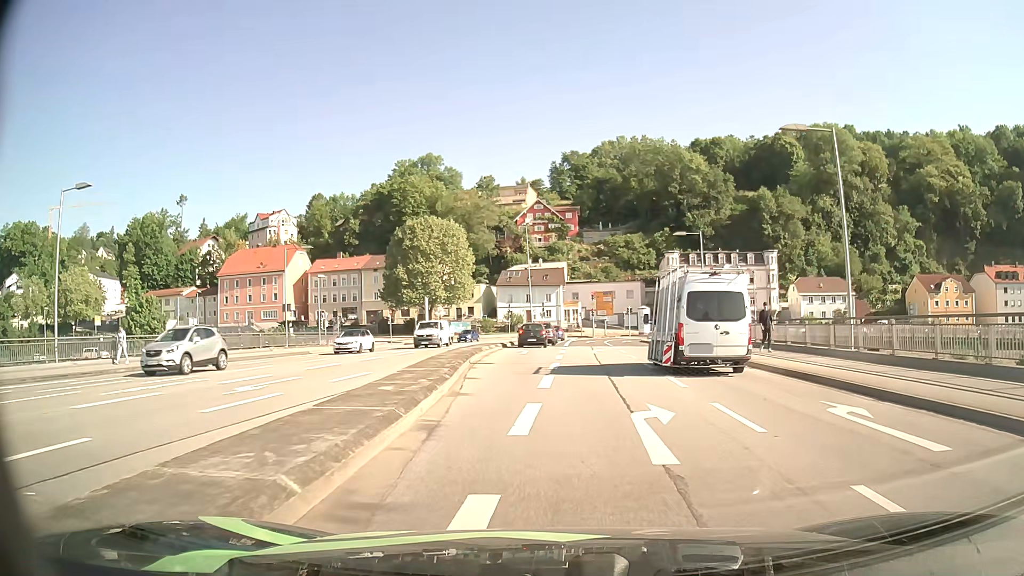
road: primary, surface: asphalt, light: Day
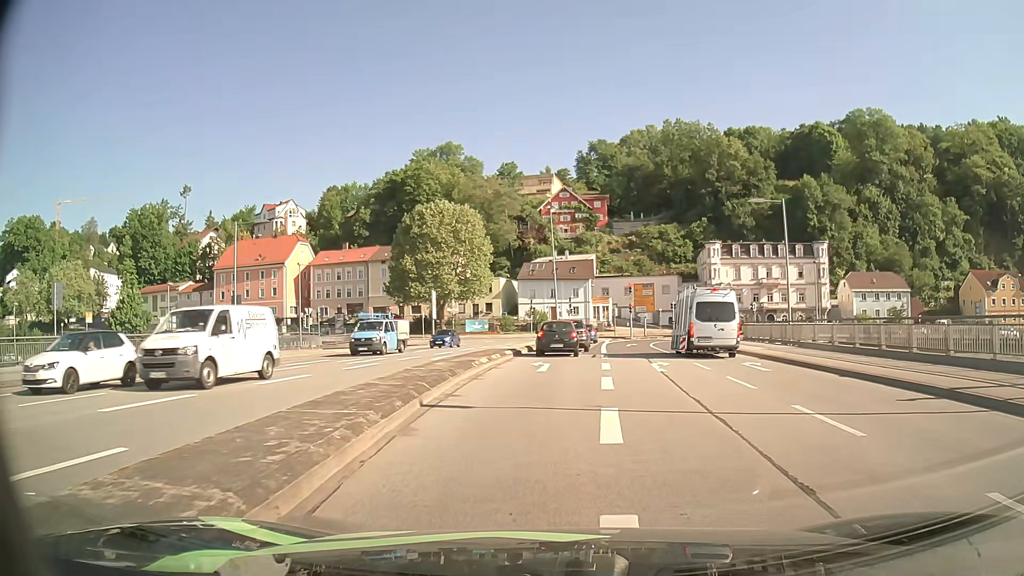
(-0.3, +12.6) m; -2°
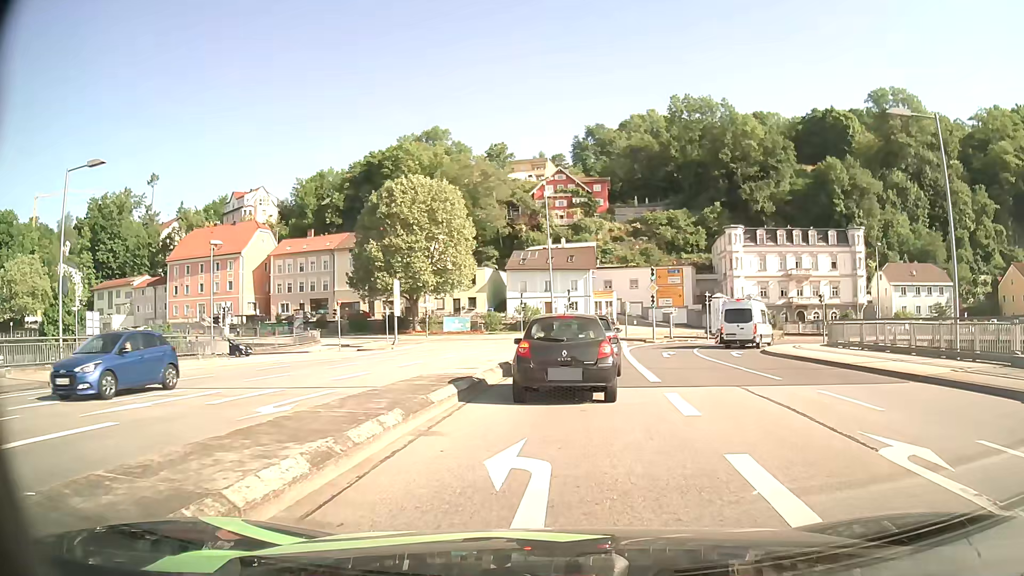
(-0.1, +15.7) m; +1°
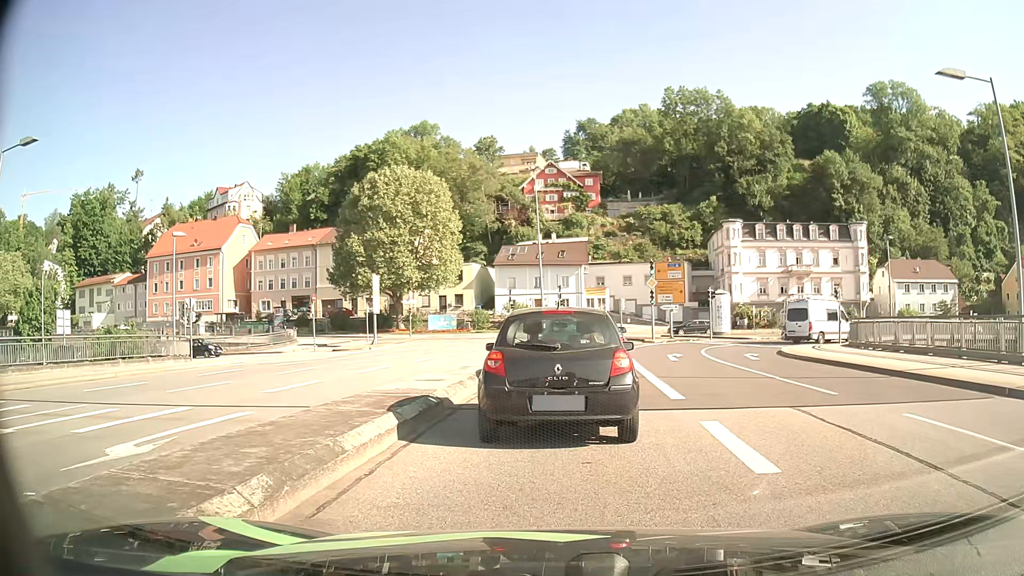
(0.0, +3.7) m; +1°
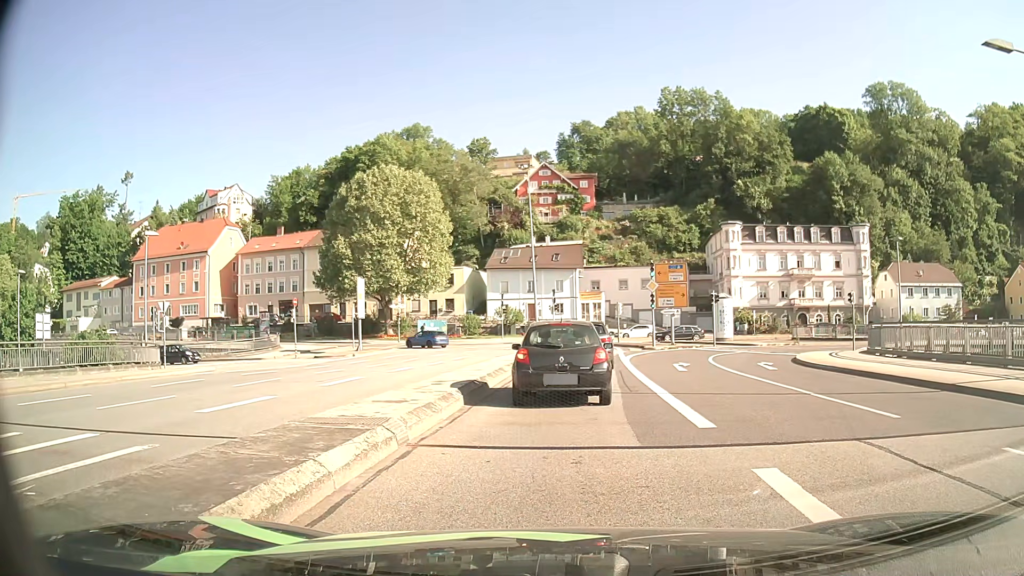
(0.0, +2.6) m; 0°
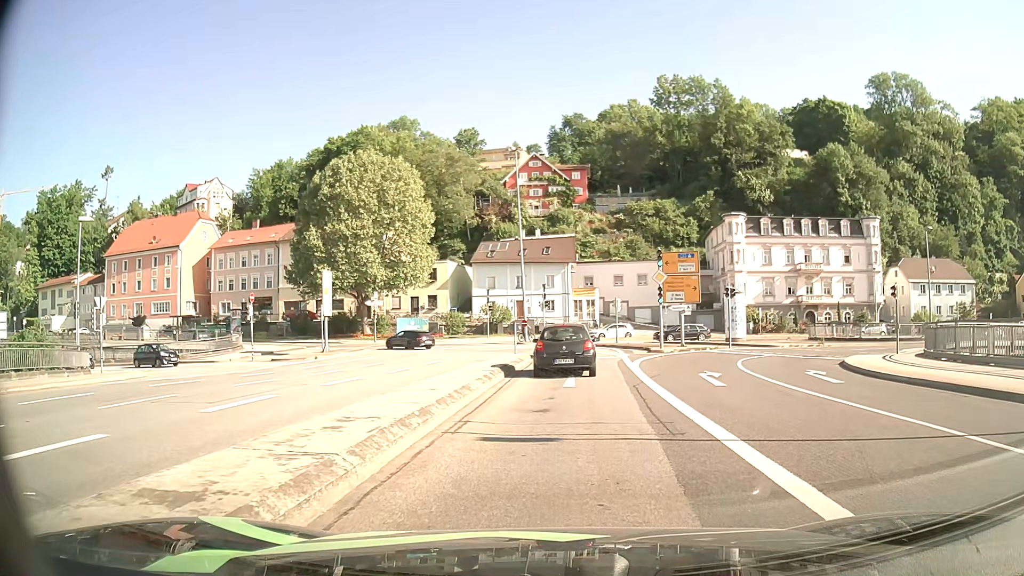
(+0.1, +6.2) m; +1°
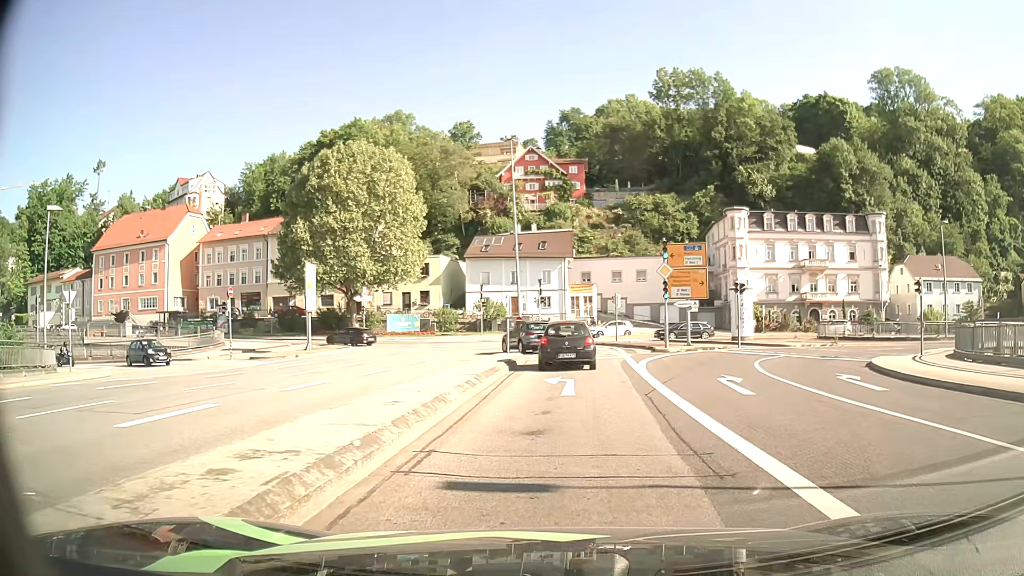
(0.0, +2.7) m; 0°
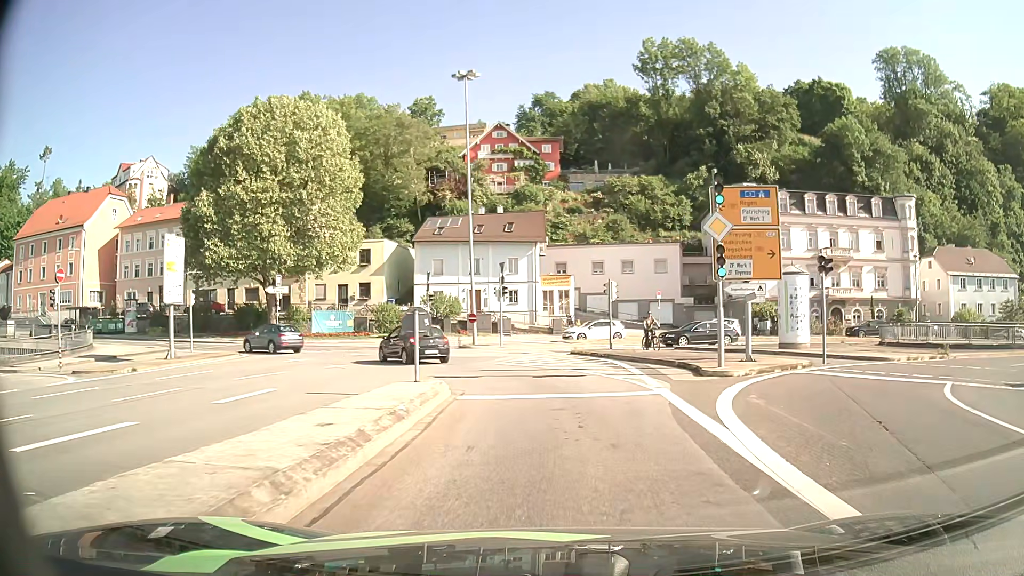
(+0.4, +14.5) m; +3°
(0, +10) (0, +20) (-4, +29) (-12, +36) (-21, +39) (-31, +42) (-41, +44) (-50, +46) (-60, +48) (-70, +50) m
